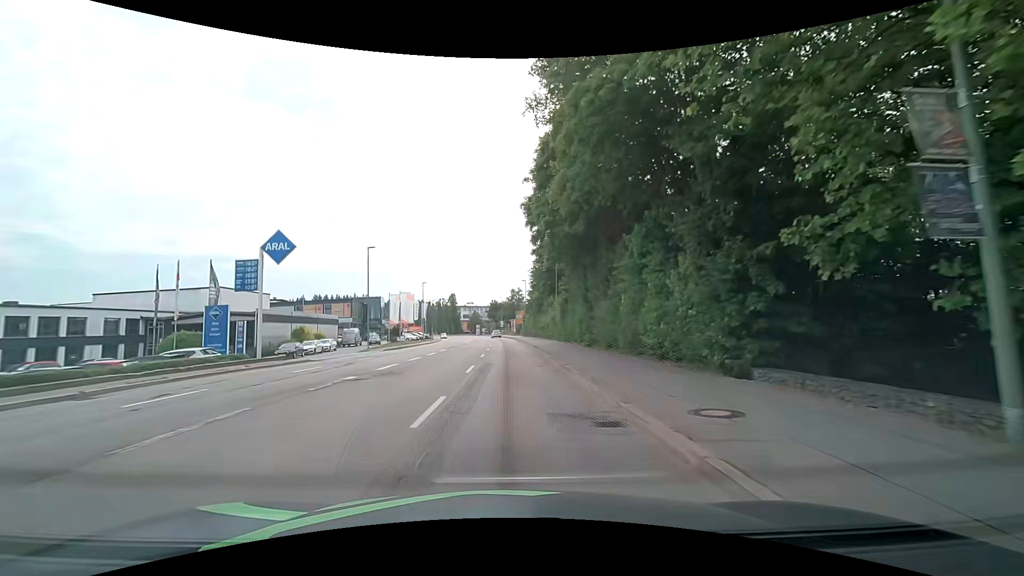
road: tertiary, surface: asphalt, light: Day
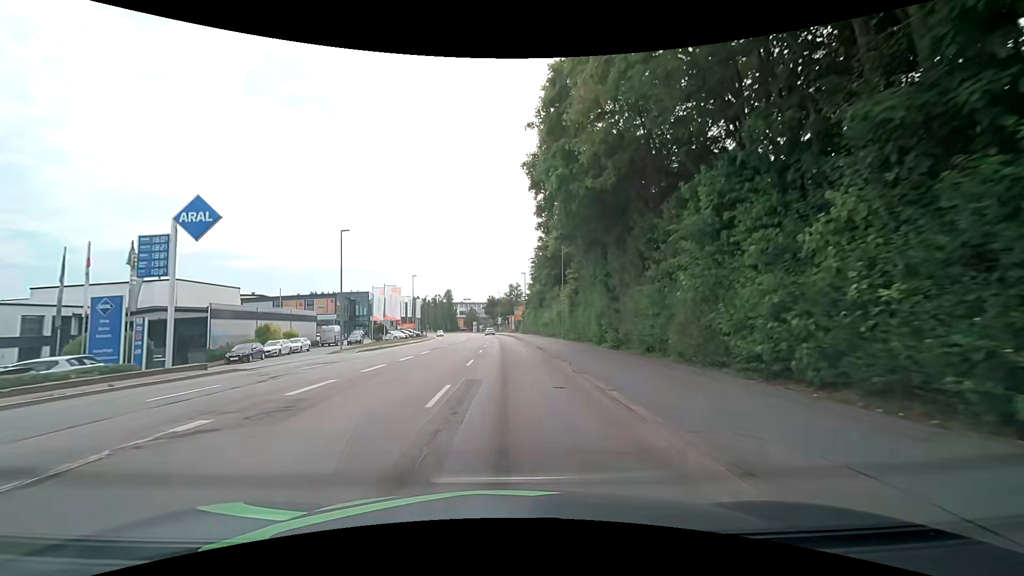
(0.0, +7.5) m; 0°
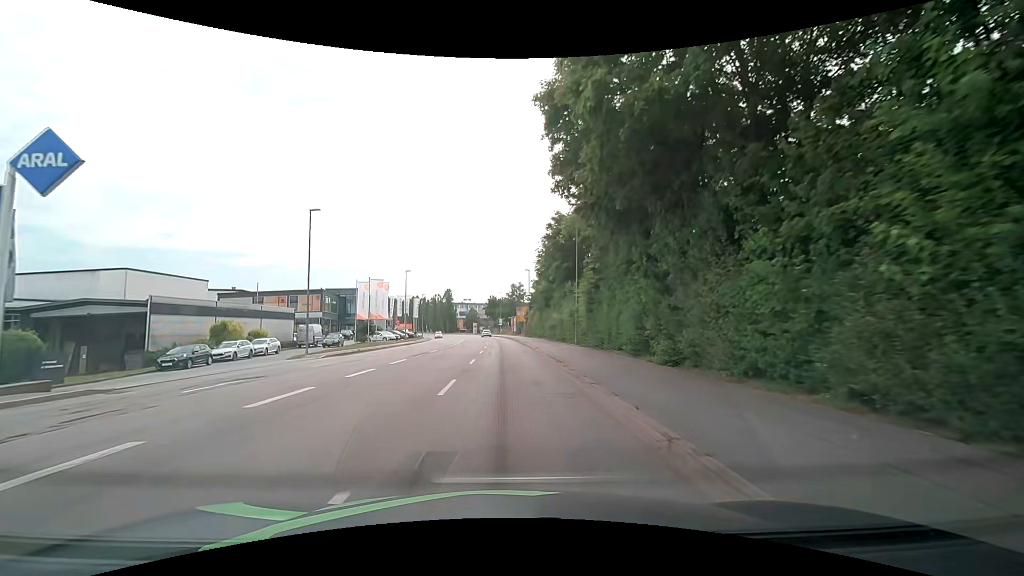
(0.0, +7.5) m; 0°
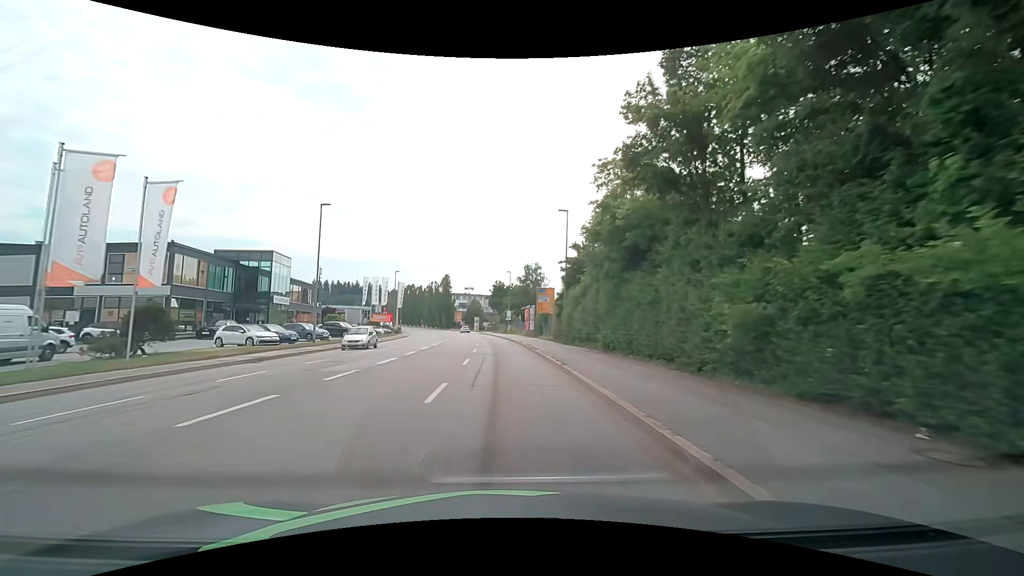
(-0.3, +37.8) m; 0°
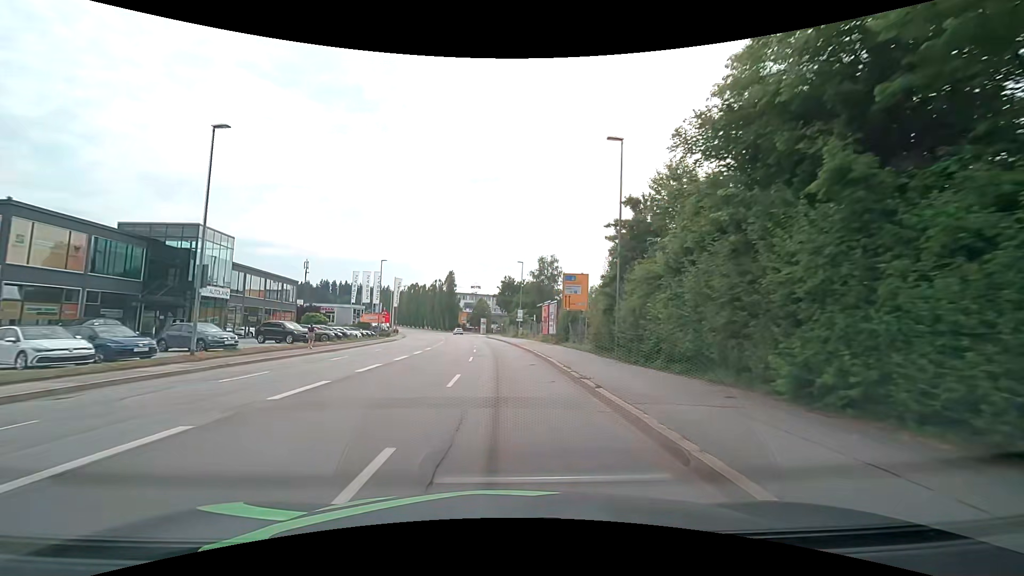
(-0.3, +15.2) m; -2°
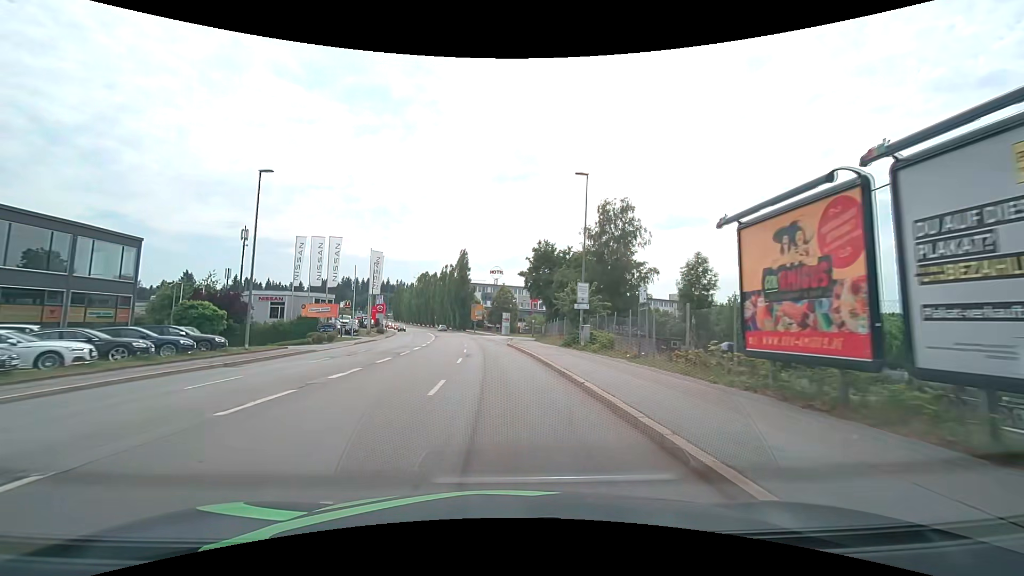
(-0.6, +38.1) m; -3°
(0, +10) (0, +20) (-1, +30) (-2, +40) (-3, +50) (-4, +60) (-5, +70) (-7, +80) (-8, +89) (-10, +99) m
